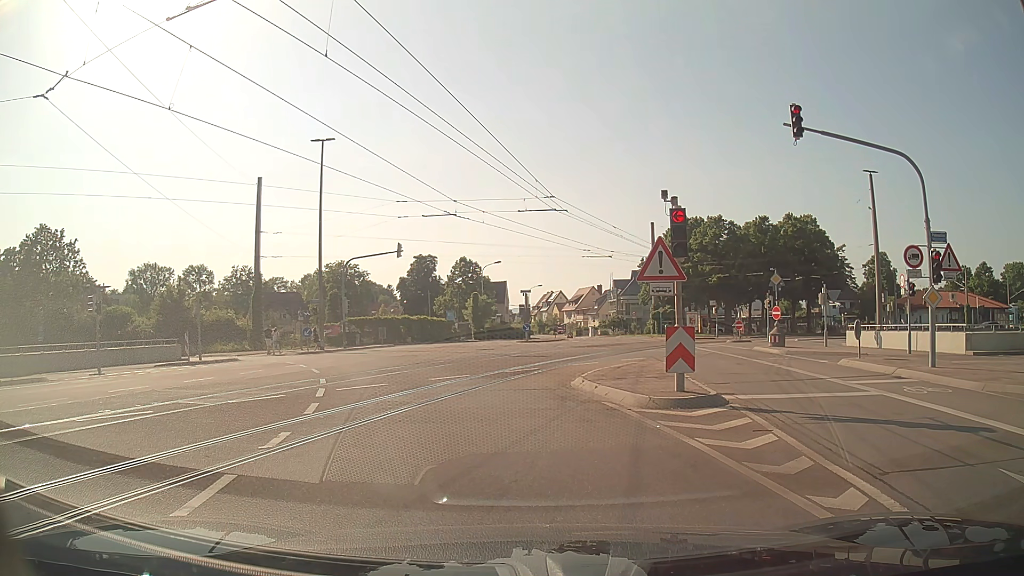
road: tertiary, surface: asphalt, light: Day
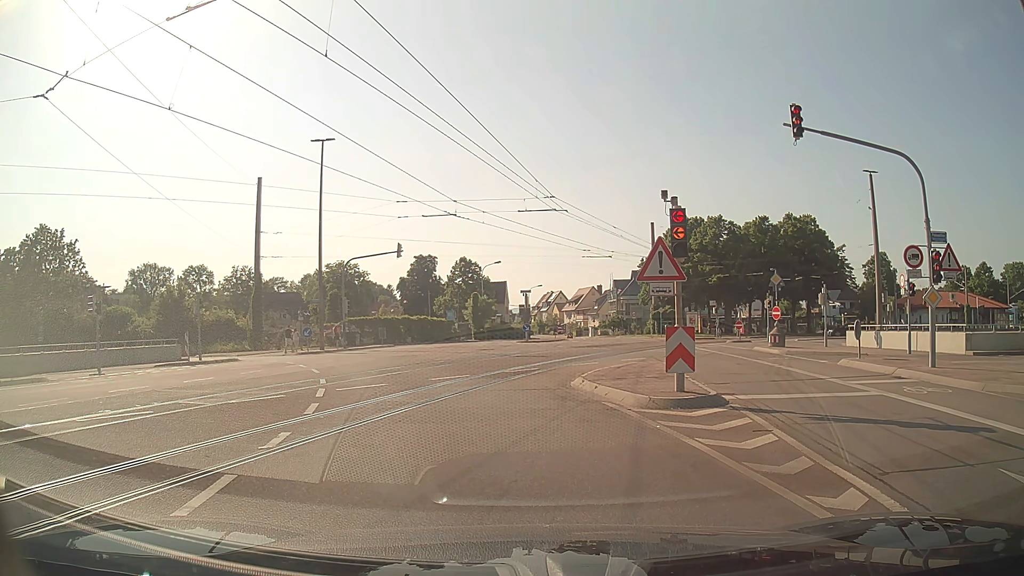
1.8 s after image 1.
(0.0, 0.0) m; 0°
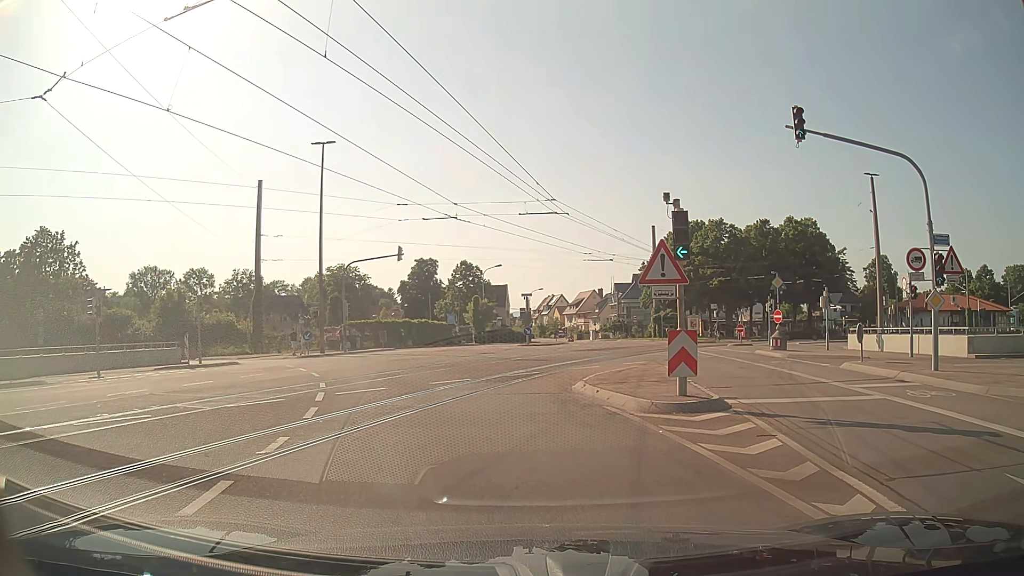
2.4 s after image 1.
(0.0, +0.1) m; 0°
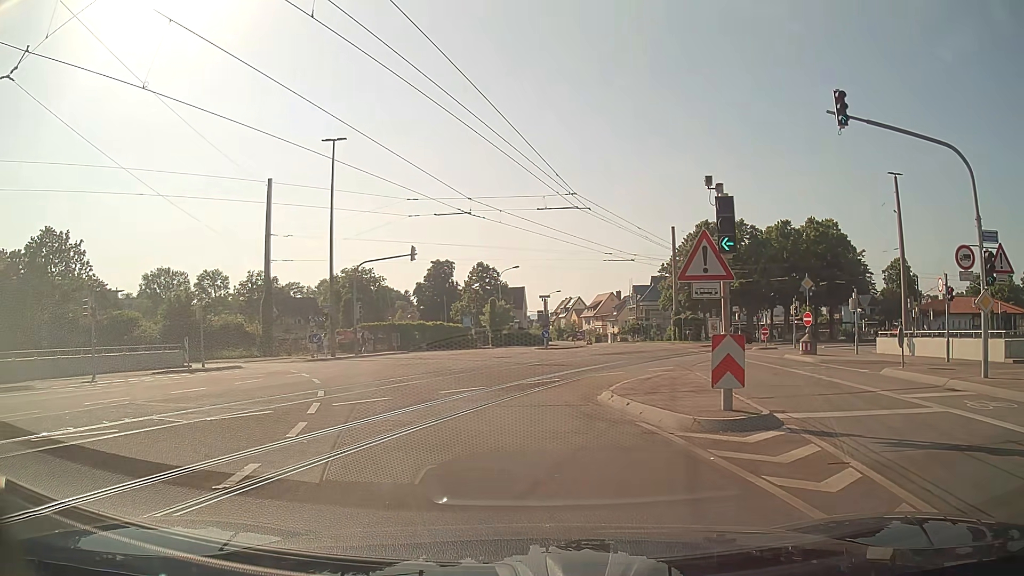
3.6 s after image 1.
(-0.1, +1.8) m; -4°
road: tertiary_link
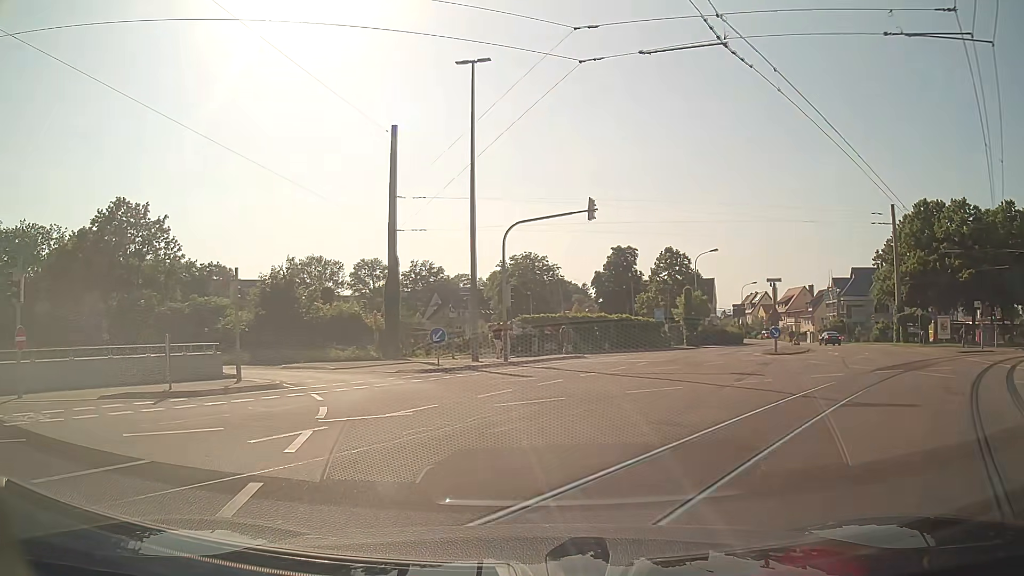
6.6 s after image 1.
(-1.8, +14.0) m; -14°
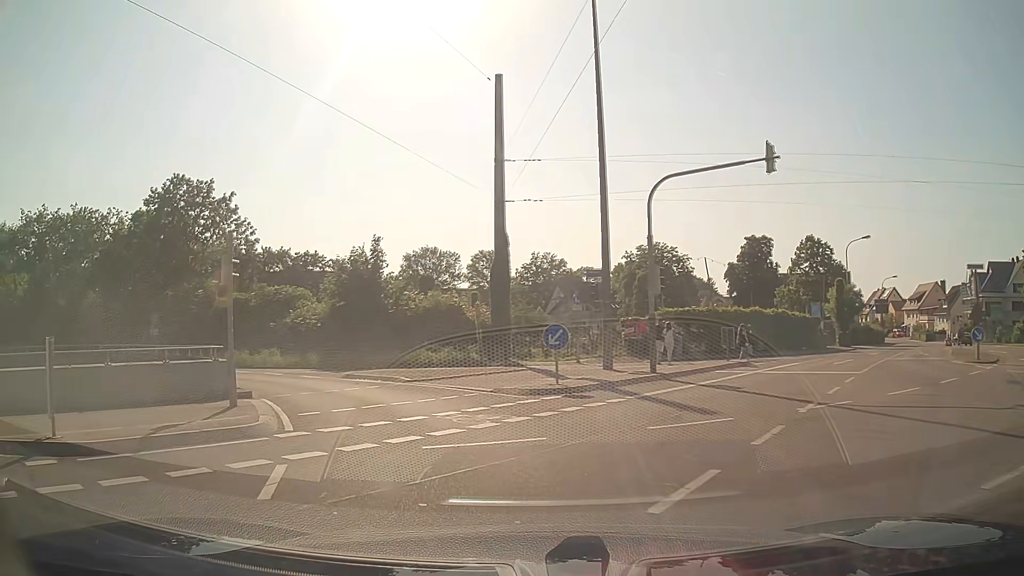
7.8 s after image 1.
(-0.8, +8.1) m; -13°
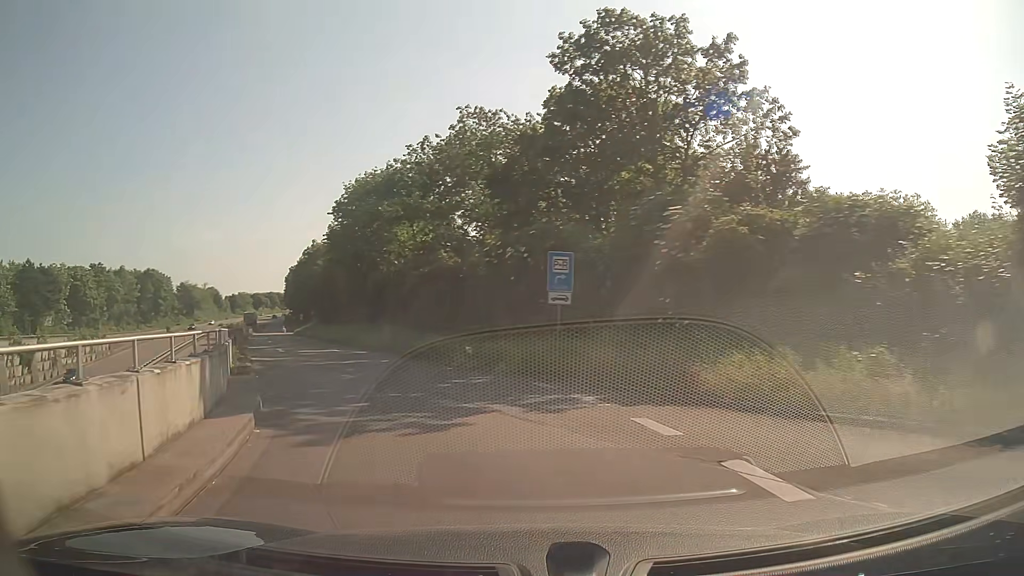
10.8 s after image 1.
(-8.0, +22.0) m; -44°
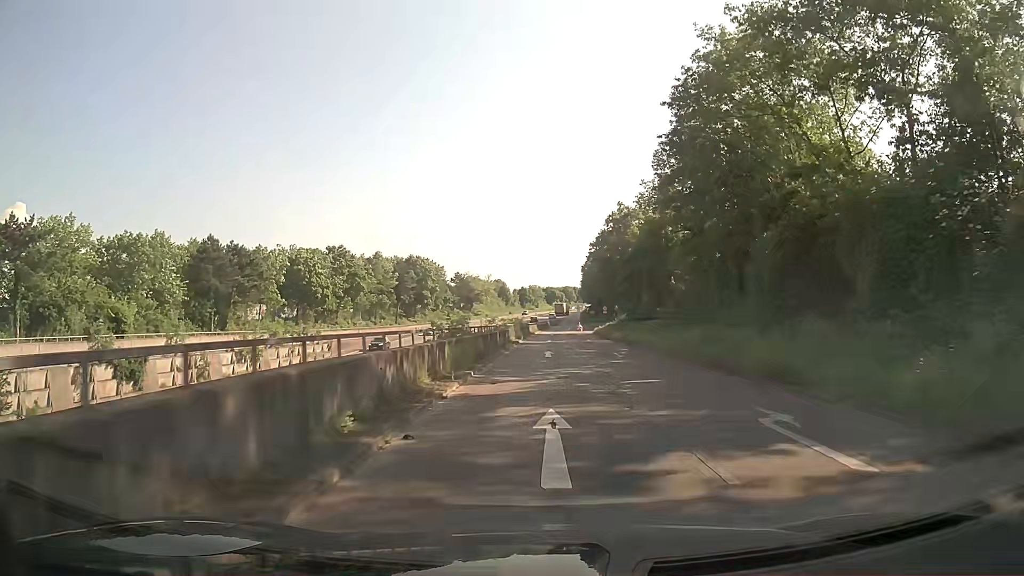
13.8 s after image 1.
(-9.4, +27.1) m; -25°
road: trunk_link
(0, +10) (0, +20) (+1, +30) (+1, +40) (+1, +50) (+2, +60) (+2, +70) (+3, +80) (+3, +90) (+4, +100) m
